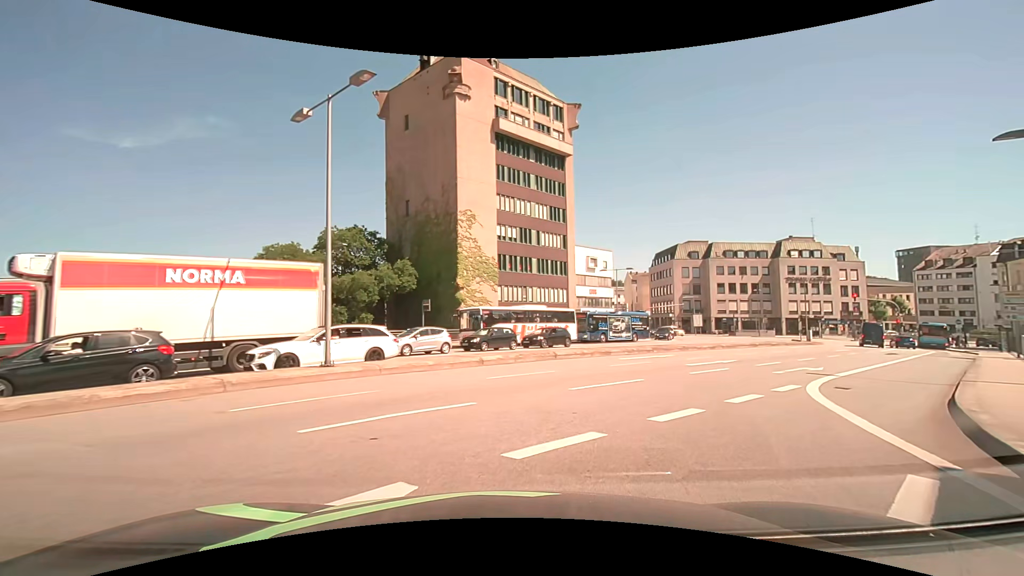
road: primary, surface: asphalt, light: Day
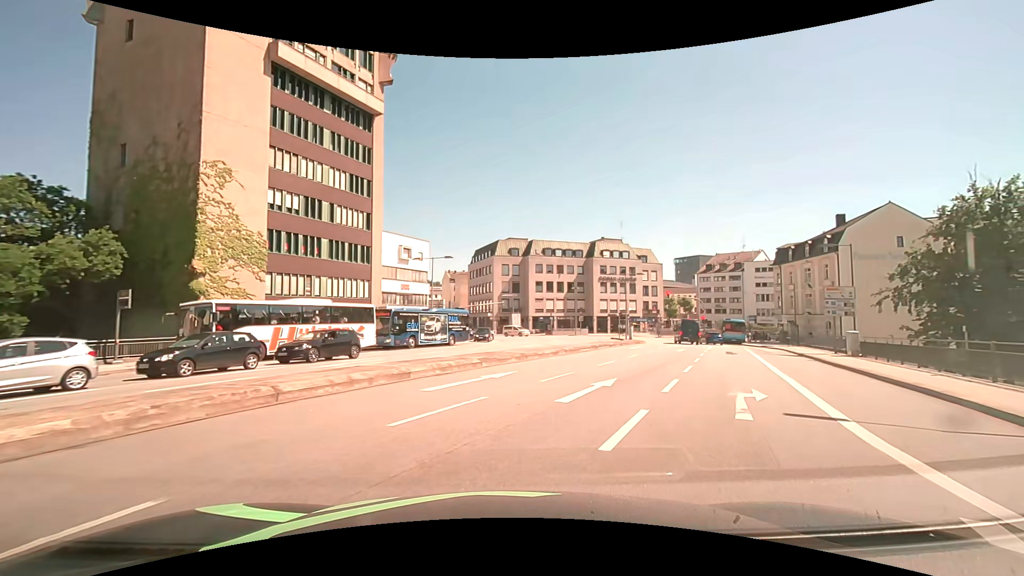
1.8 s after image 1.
(+1.7, +10.7) m; +19°
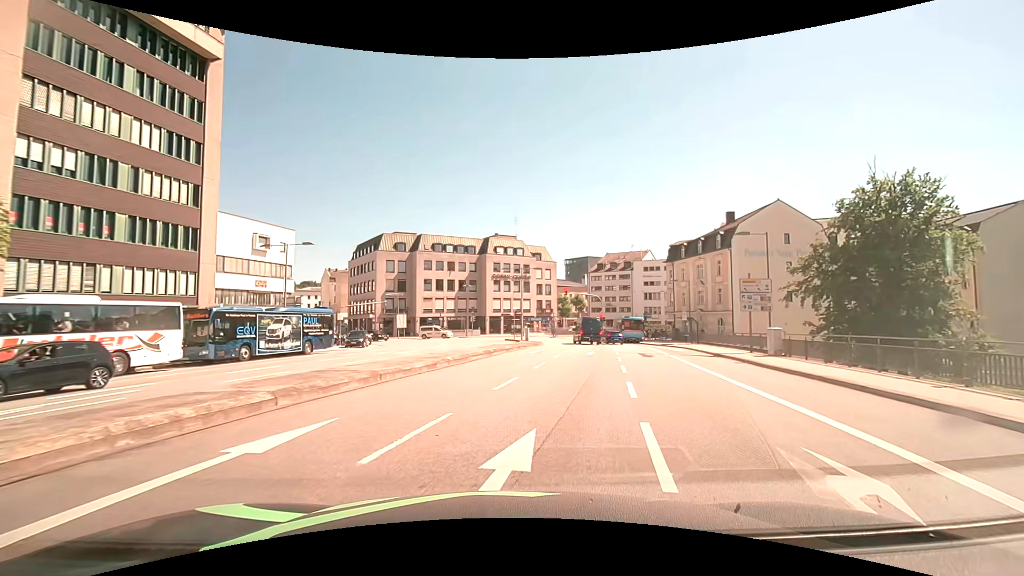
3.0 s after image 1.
(+0.9, +7.1) m; +13°
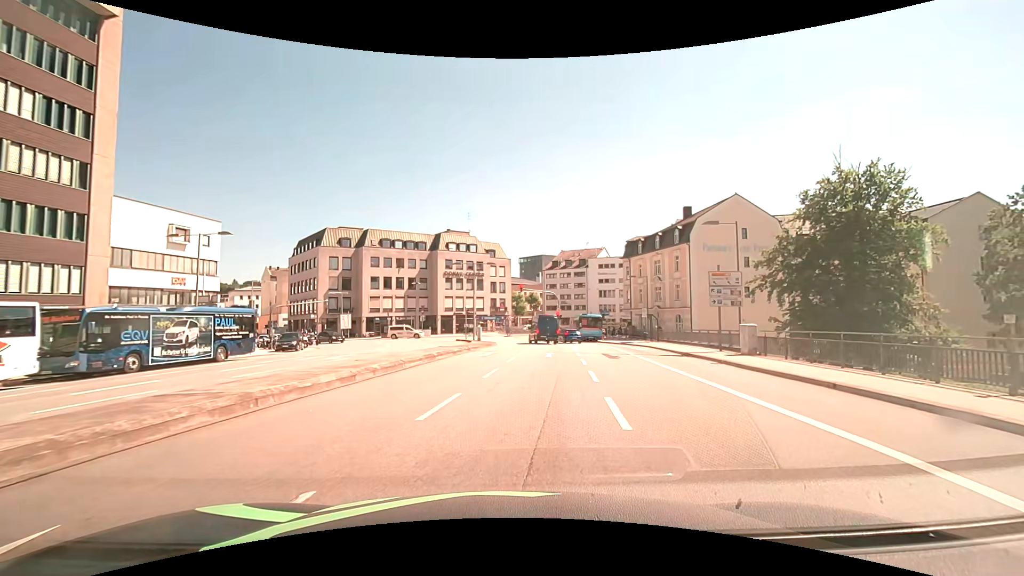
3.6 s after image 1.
(+0.2, +3.5) m; +6°
